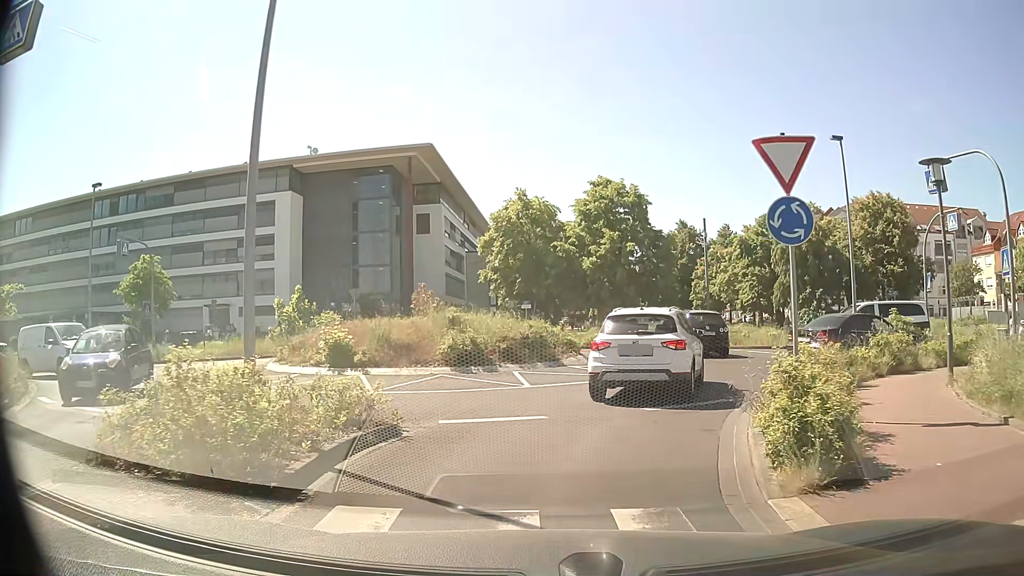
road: residential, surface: asphalt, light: Day
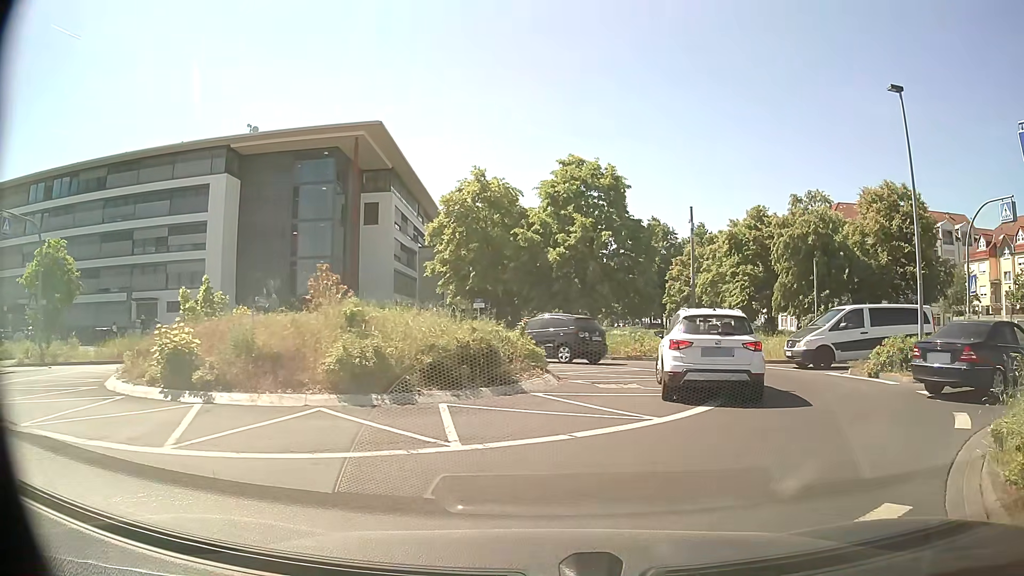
(0.0, +6.7) m; +3°
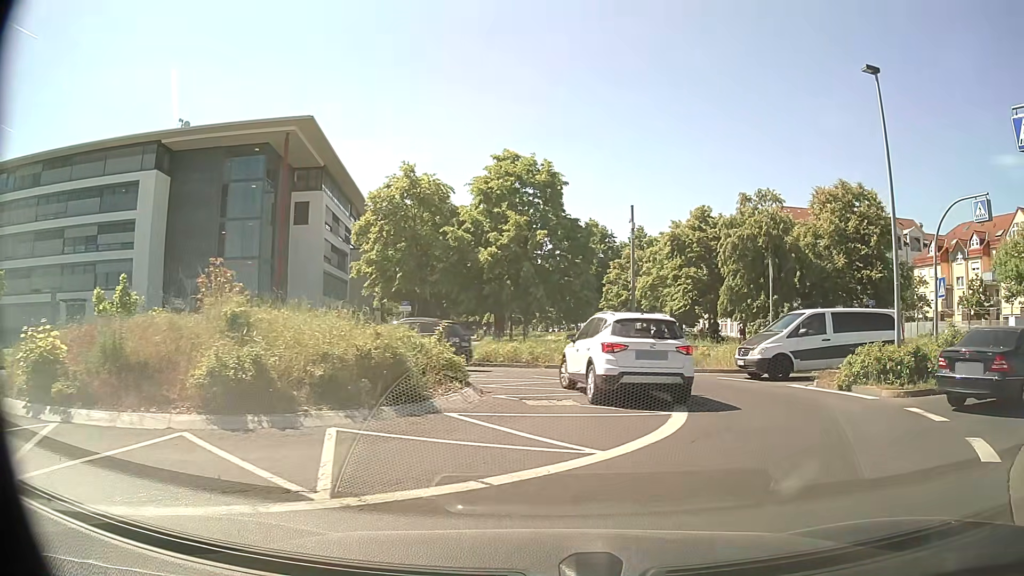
(+0.1, +2.1) m; +6°
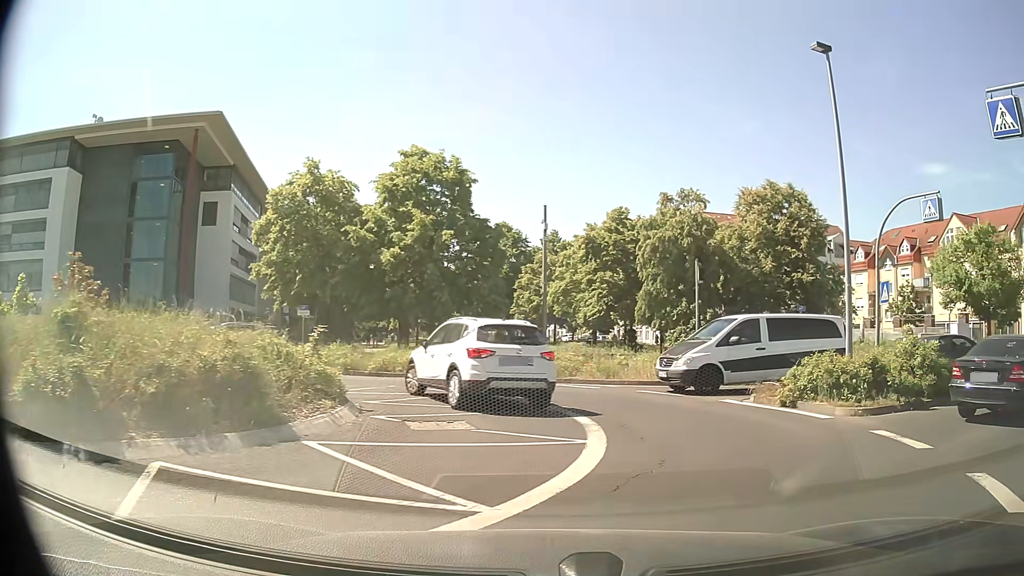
(+0.1, +2.0) m; +6°
